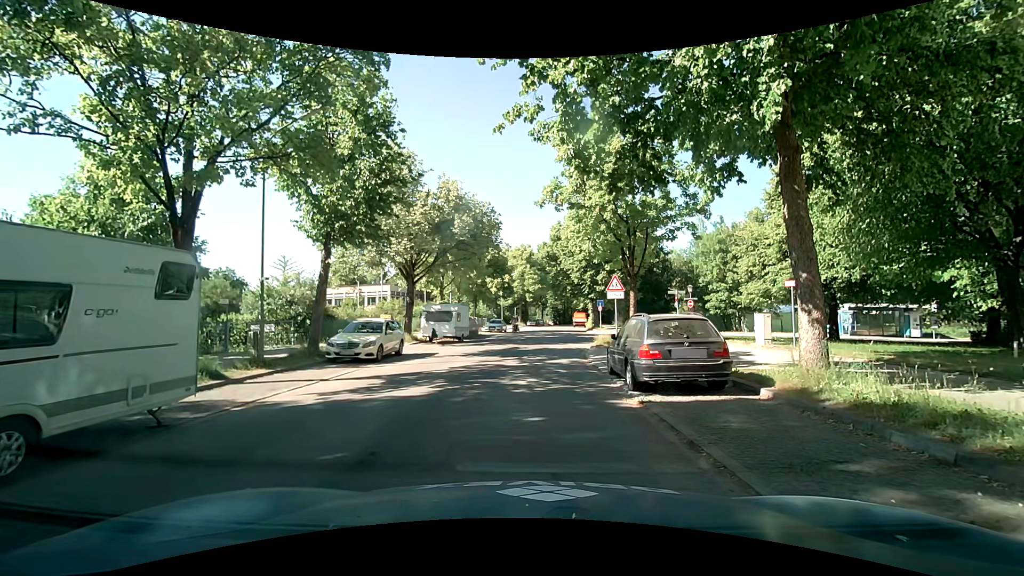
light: Day
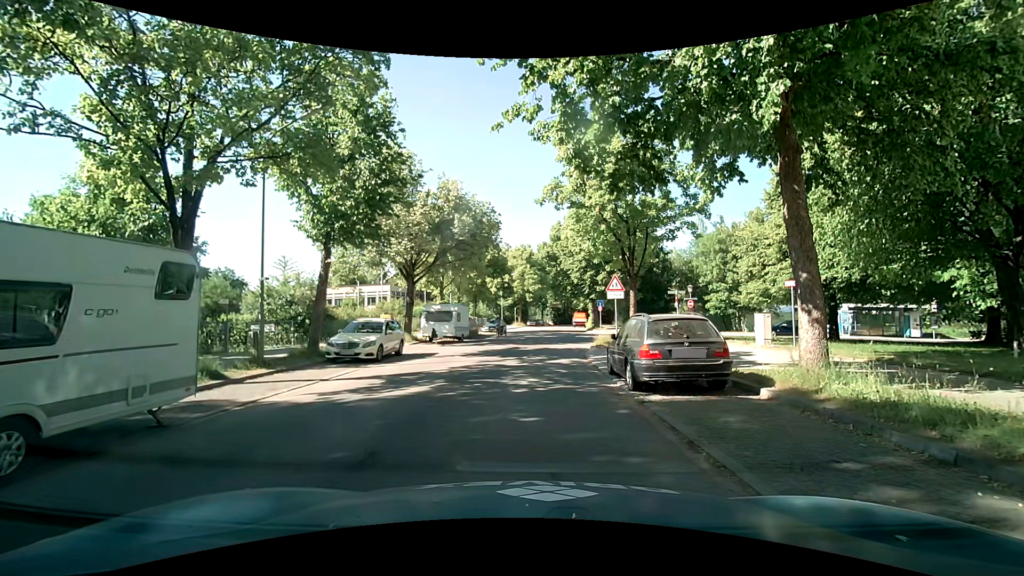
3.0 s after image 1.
(0.0, 0.0) m; 0°
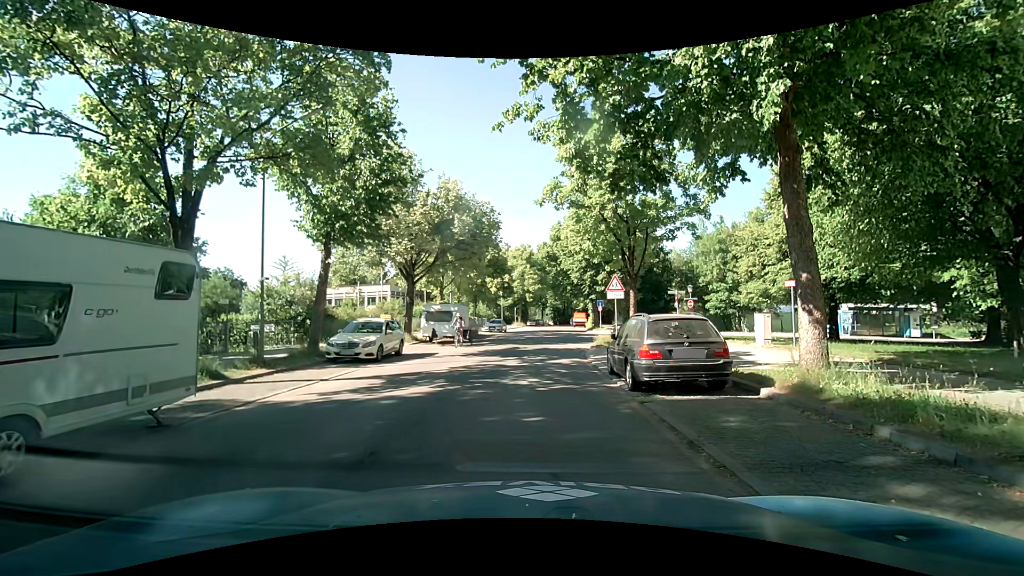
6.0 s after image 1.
(0.0, 0.0) m; 0°
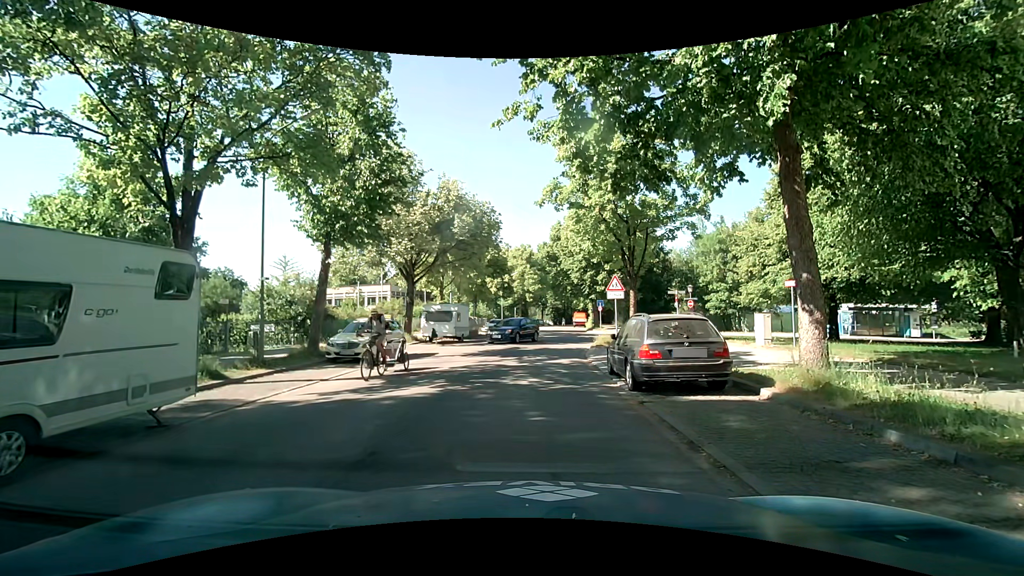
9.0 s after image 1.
(0.0, 0.0) m; 0°
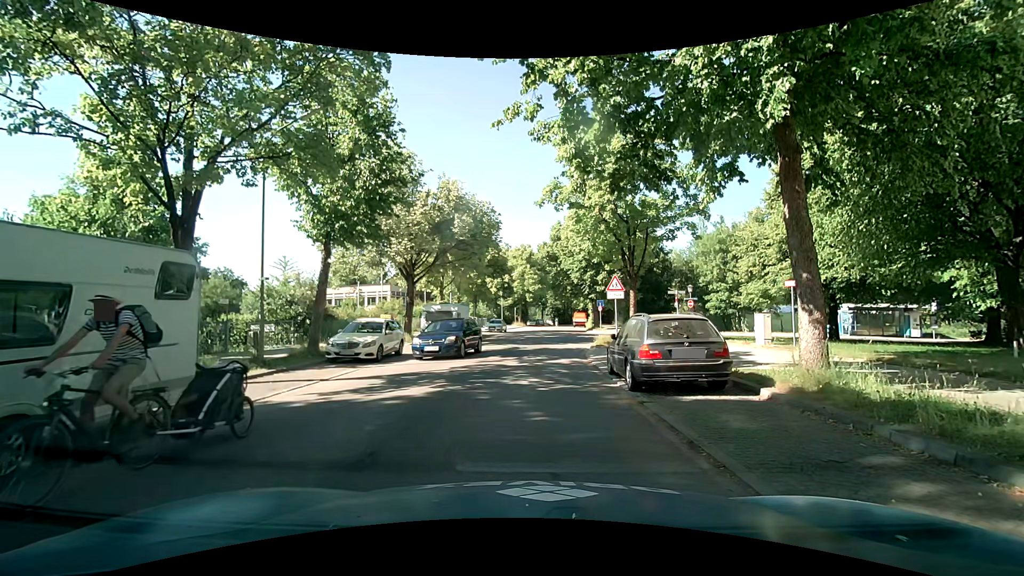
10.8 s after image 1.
(0.0, 0.0) m; 0°
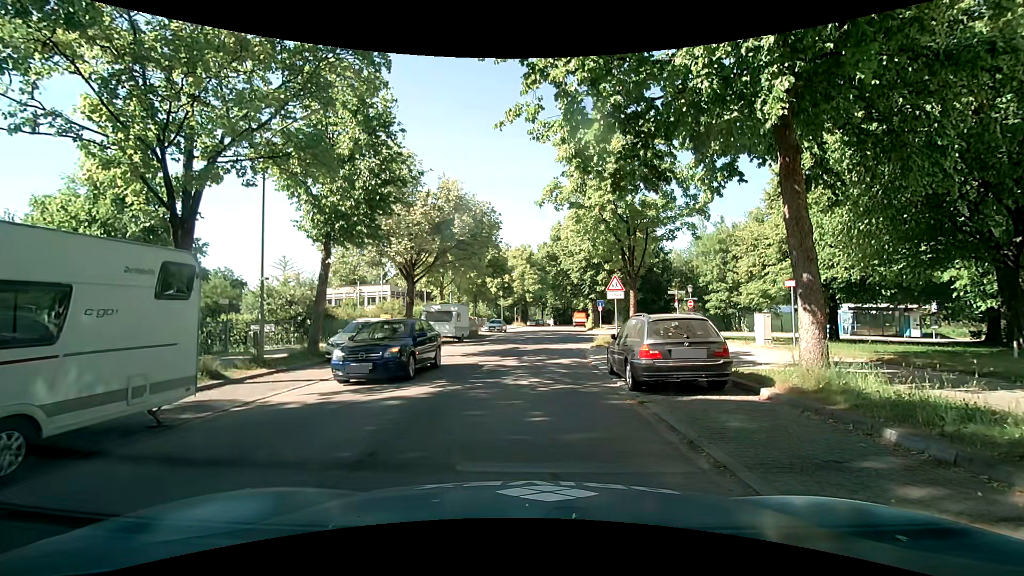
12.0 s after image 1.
(0.0, 0.0) m; 0°
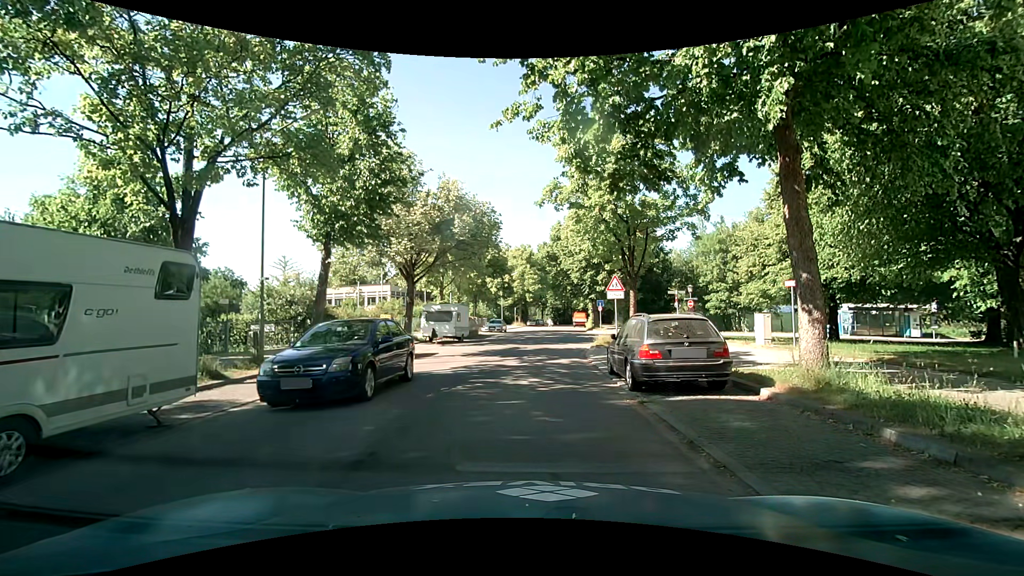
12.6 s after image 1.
(0.0, 0.0) m; 0°
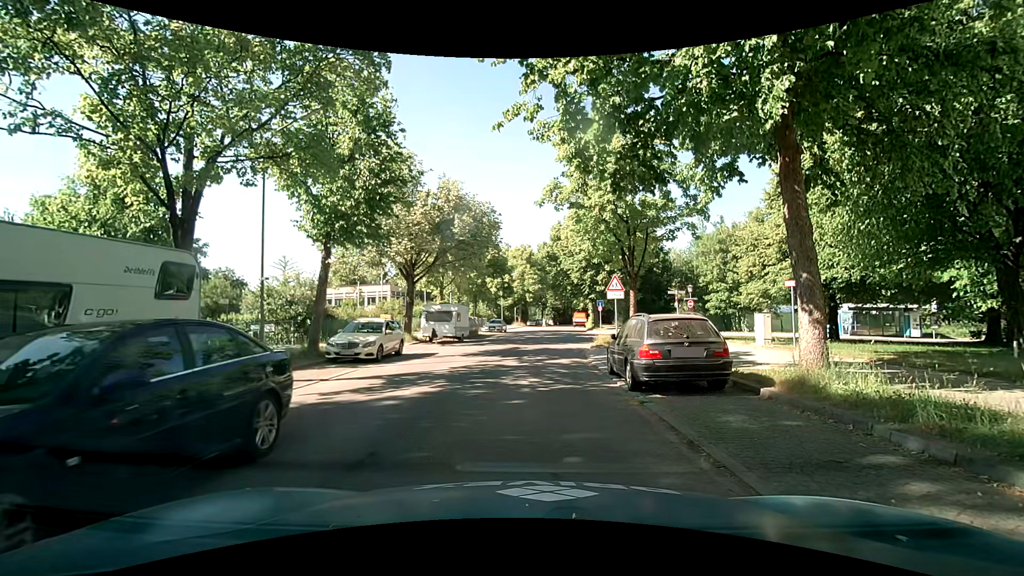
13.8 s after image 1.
(0.0, 0.0) m; 0°
